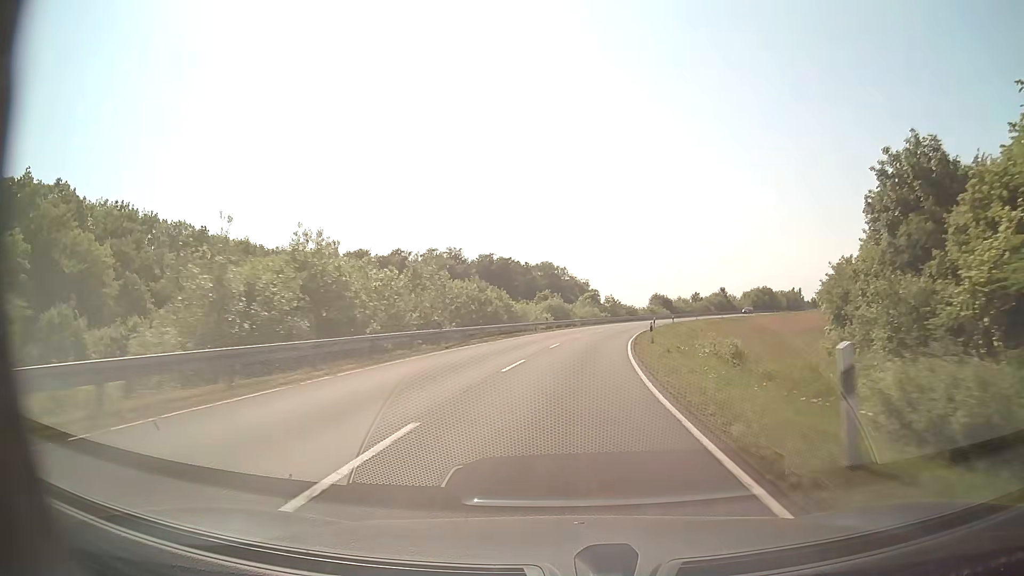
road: secondary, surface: asphalt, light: Day
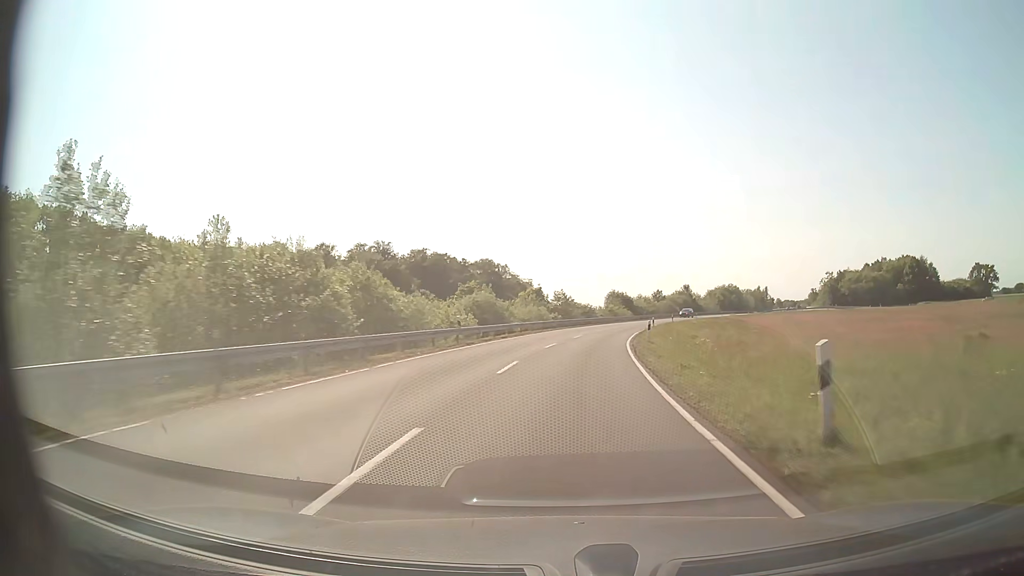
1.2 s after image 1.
(+1.0, +24.3) m; +5°
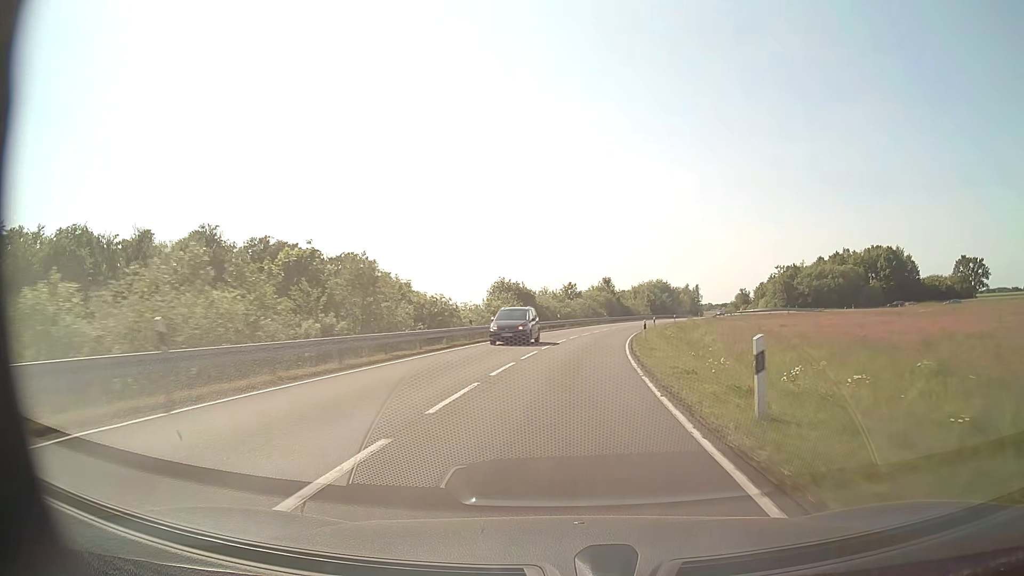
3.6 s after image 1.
(+4.1, +48.5) m; +9°
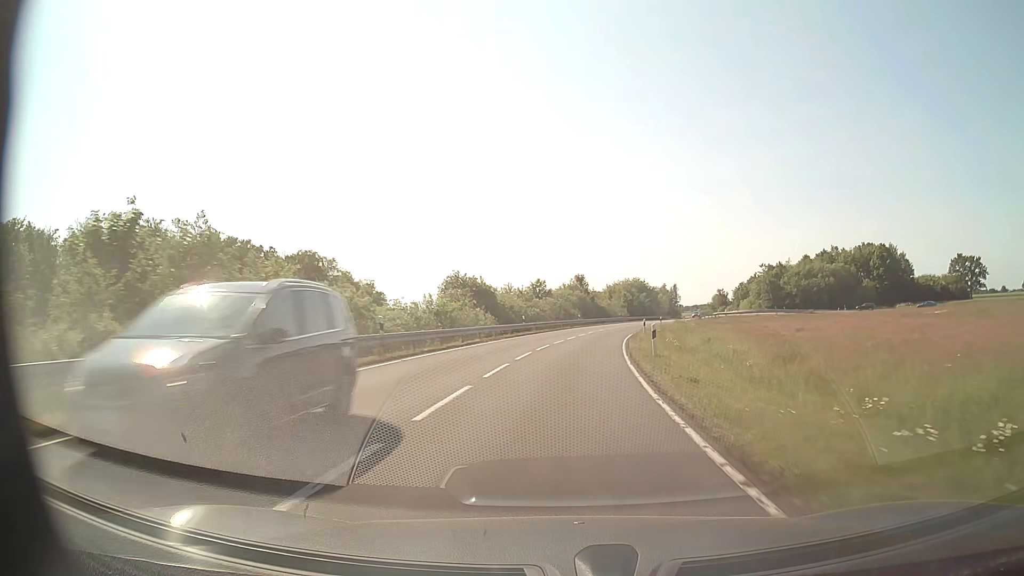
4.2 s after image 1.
(+0.3, +12.2) m; +3°
(0, +10) (+1, +20) (+2, +30) (+3, +40) (+4, +50) (+6, +60) (+8, +69) (+11, +79) (+13, +89) (+17, +98) m
